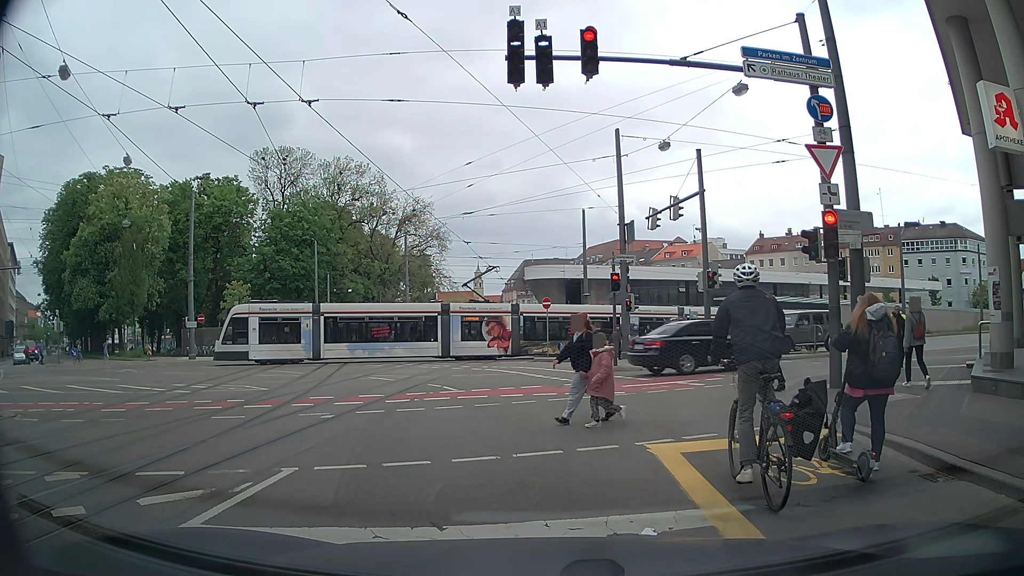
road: tertiary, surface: asphalt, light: Day
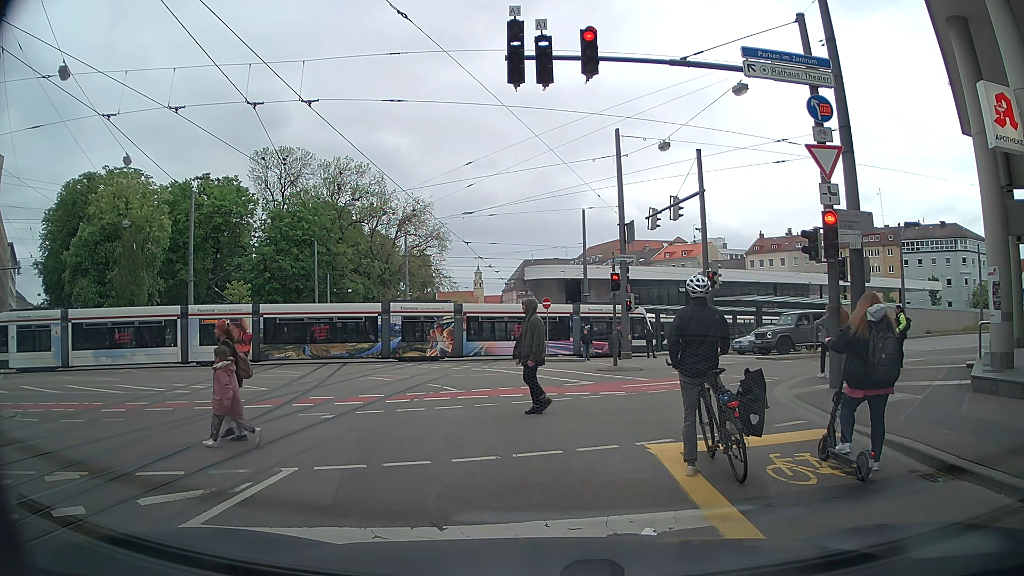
(0.0, 0.0) m; 0°
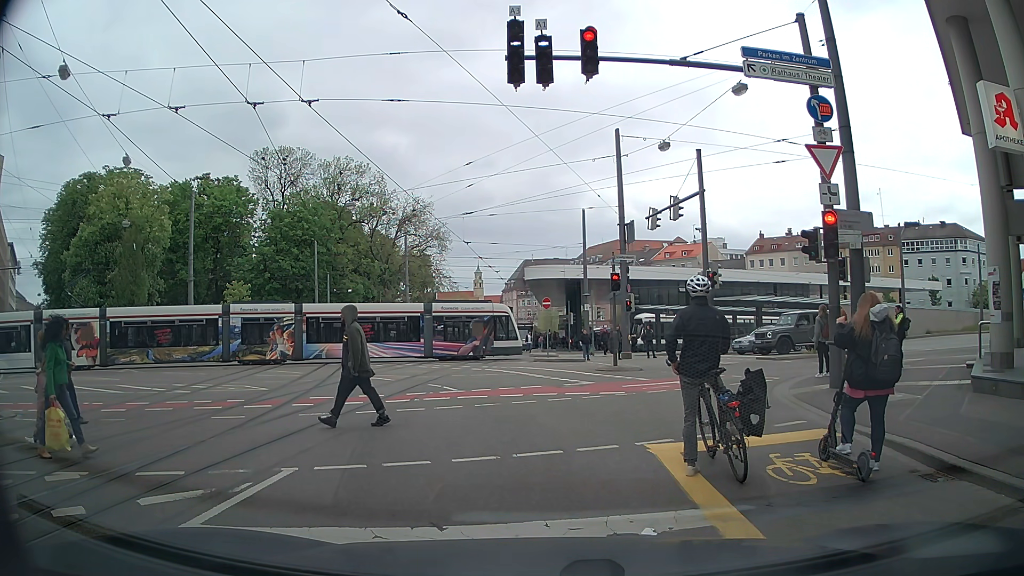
(0.0, 0.0) m; 0°
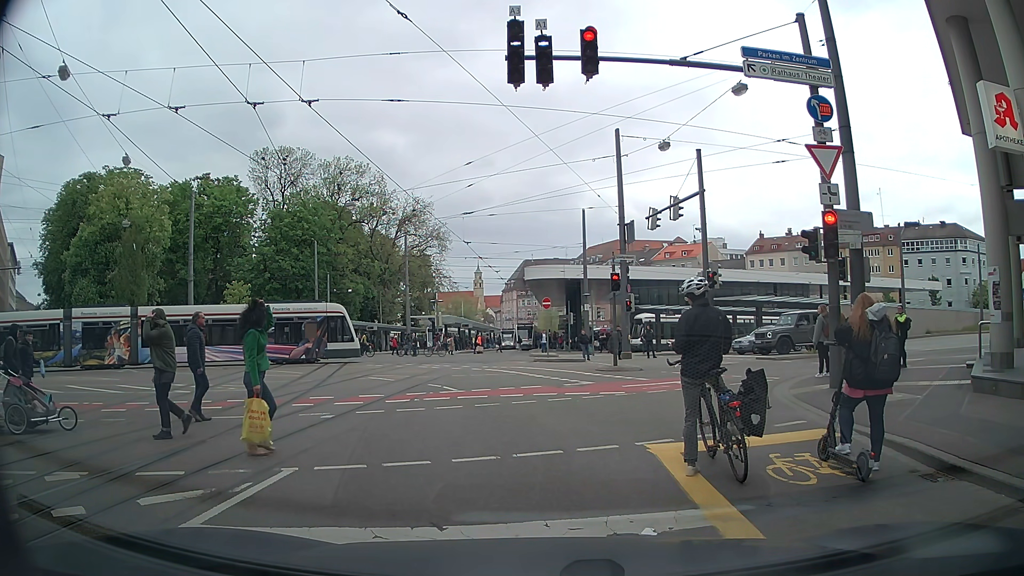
(0.0, 0.0) m; 0°
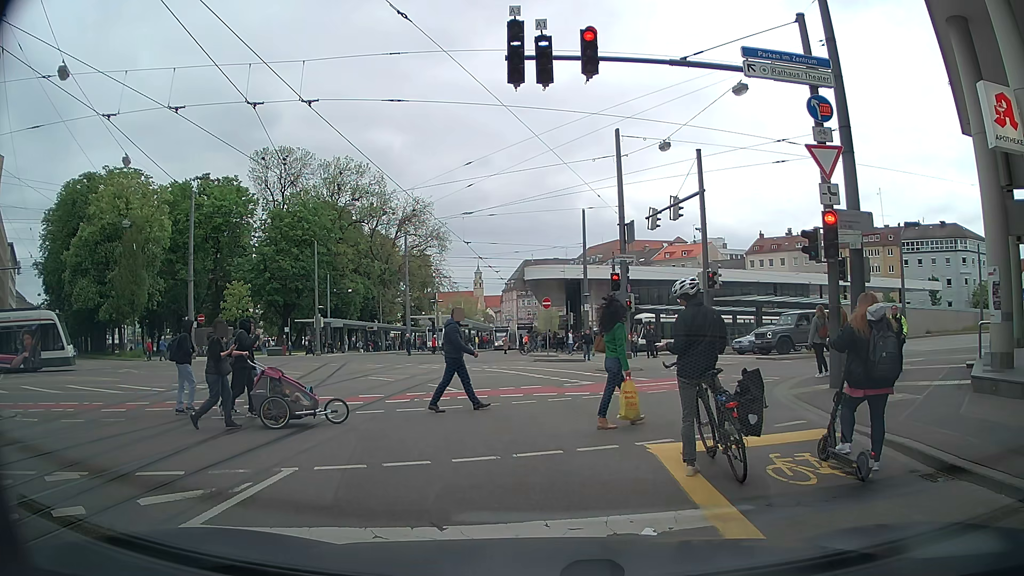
(0.0, 0.0) m; 0°
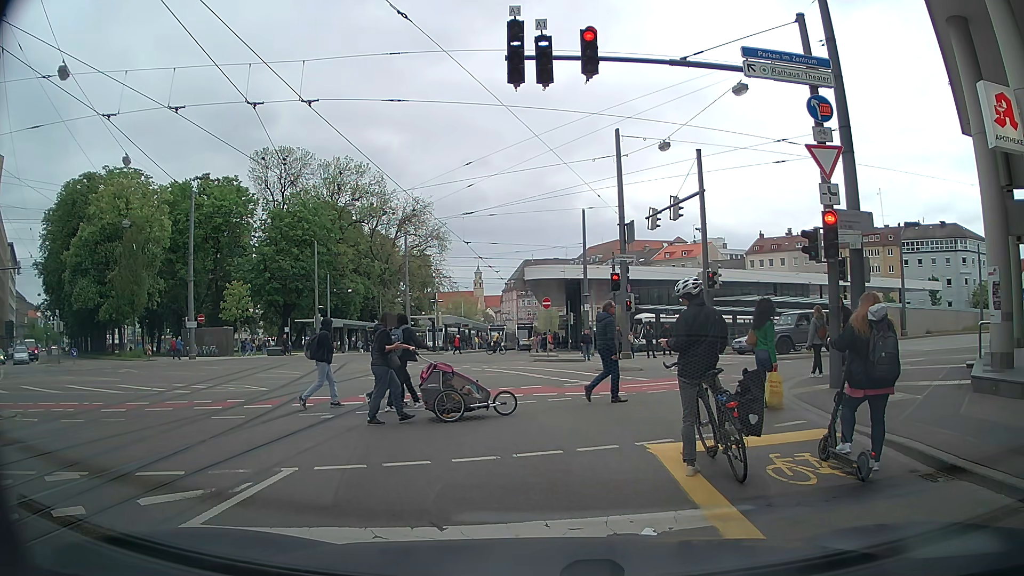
(0.0, 0.0) m; 0°
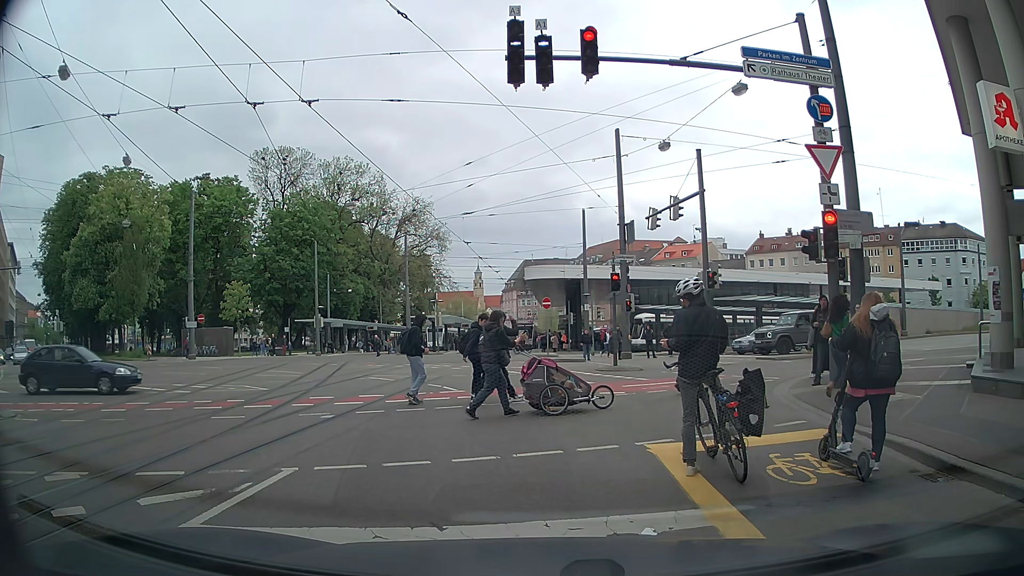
(0.0, 0.0) m; 0°
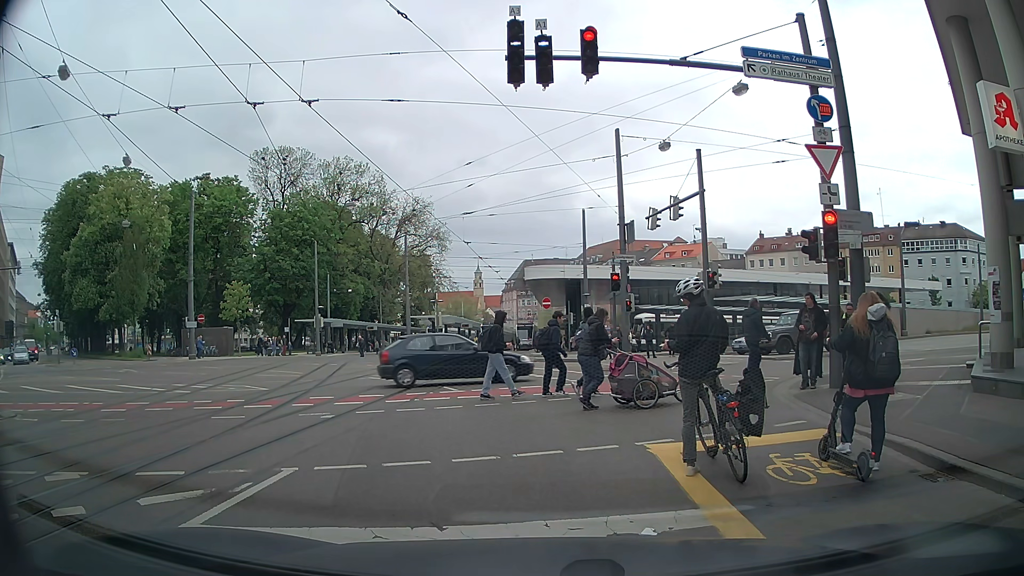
(0.0, 0.0) m; 0°
